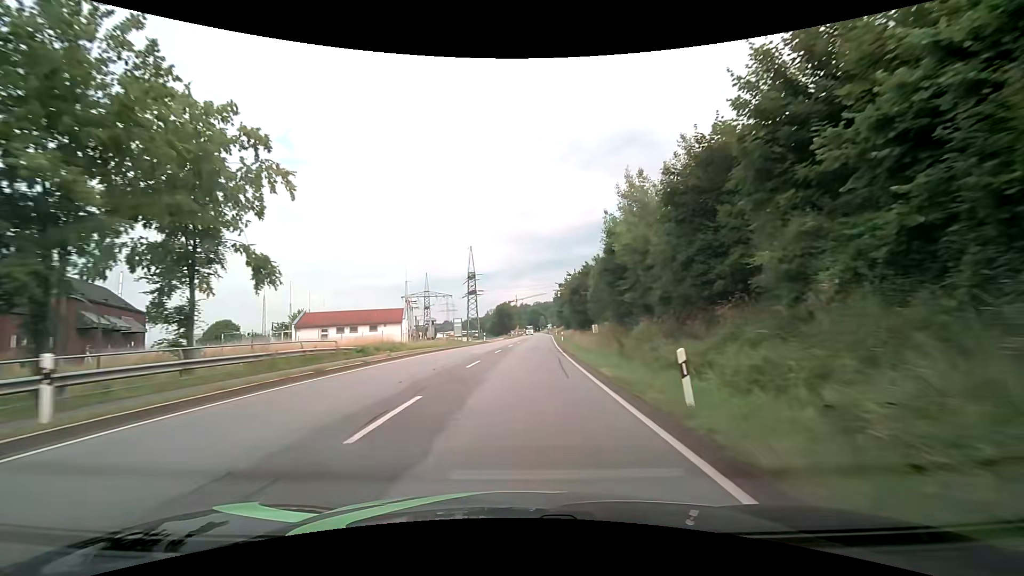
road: primary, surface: asphalt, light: Day
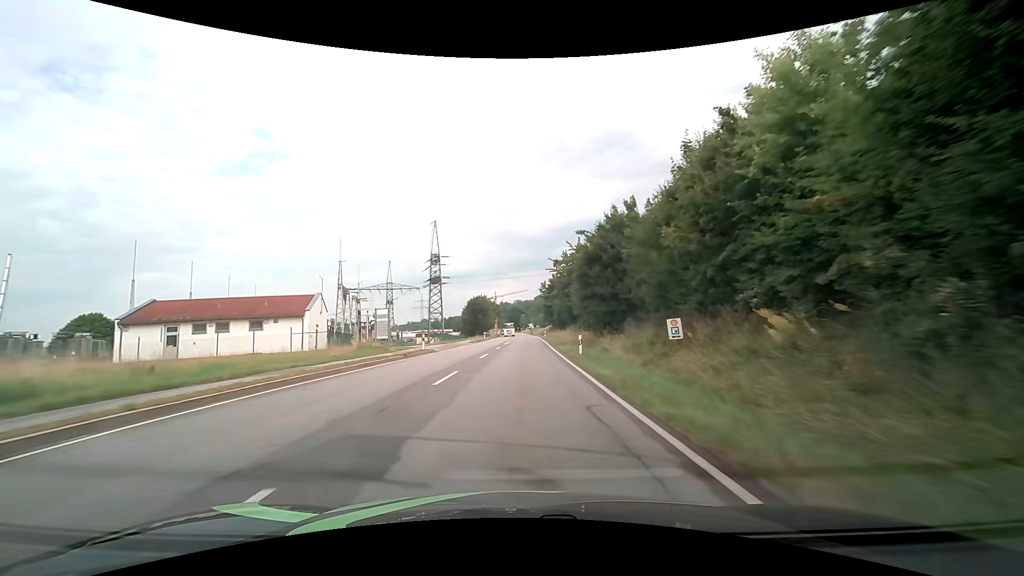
(+0.7, +29.6) m; +2°
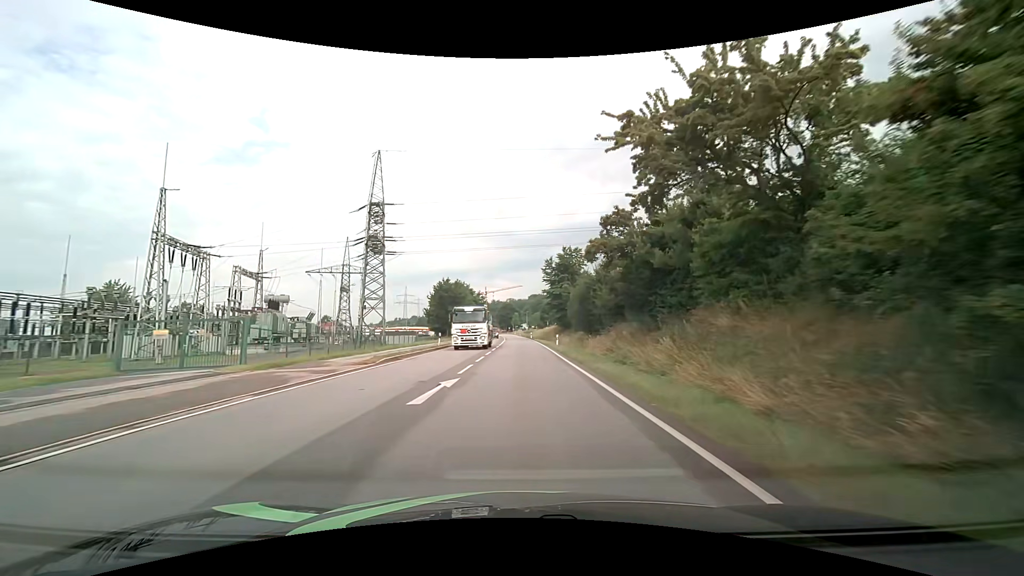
(+0.6, +39.3) m; +1°
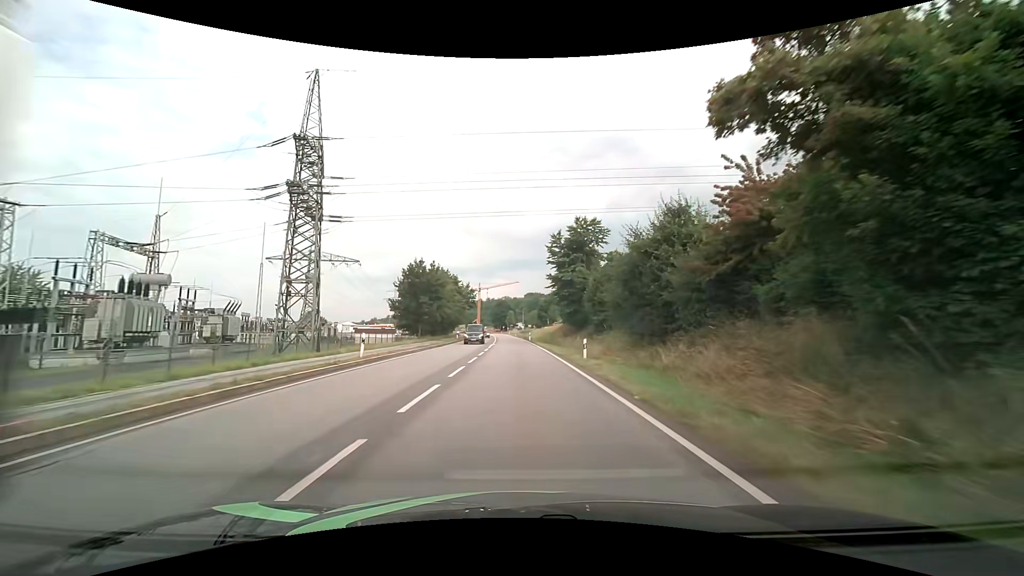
(0.0, +19.6) m; +1°
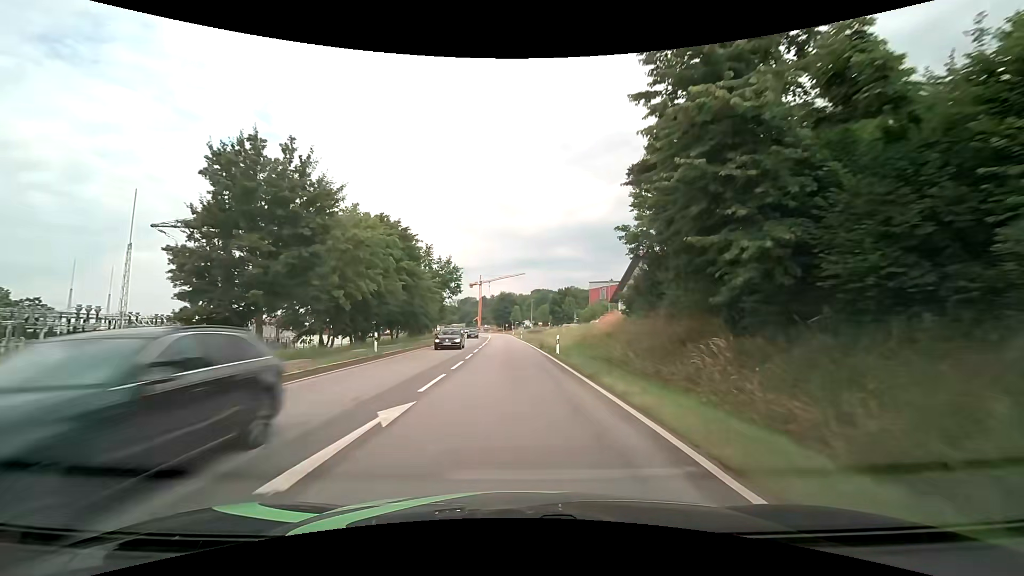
(-0.3, +39.5) m; -1°
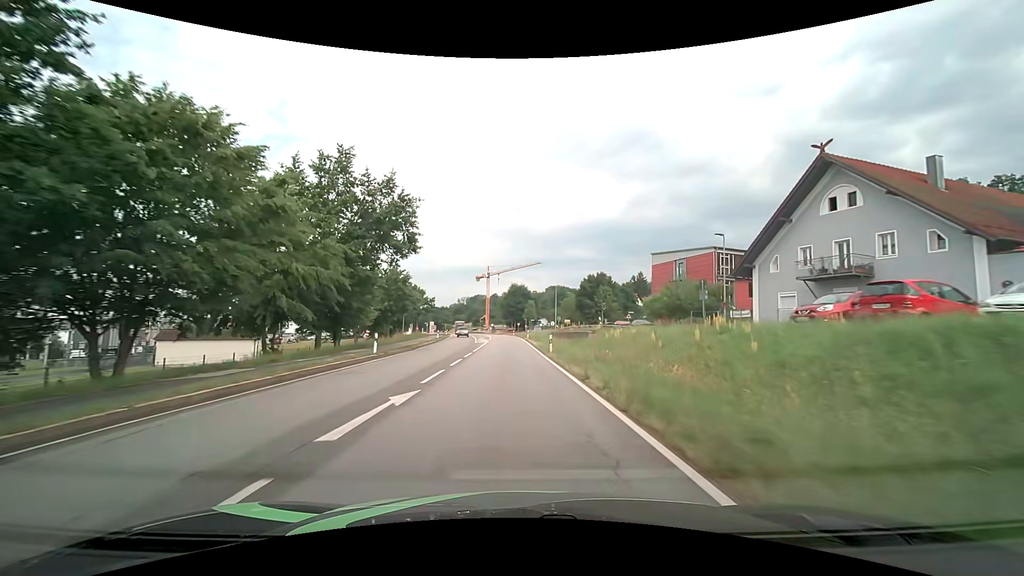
(-0.6, +40.5) m; -2°
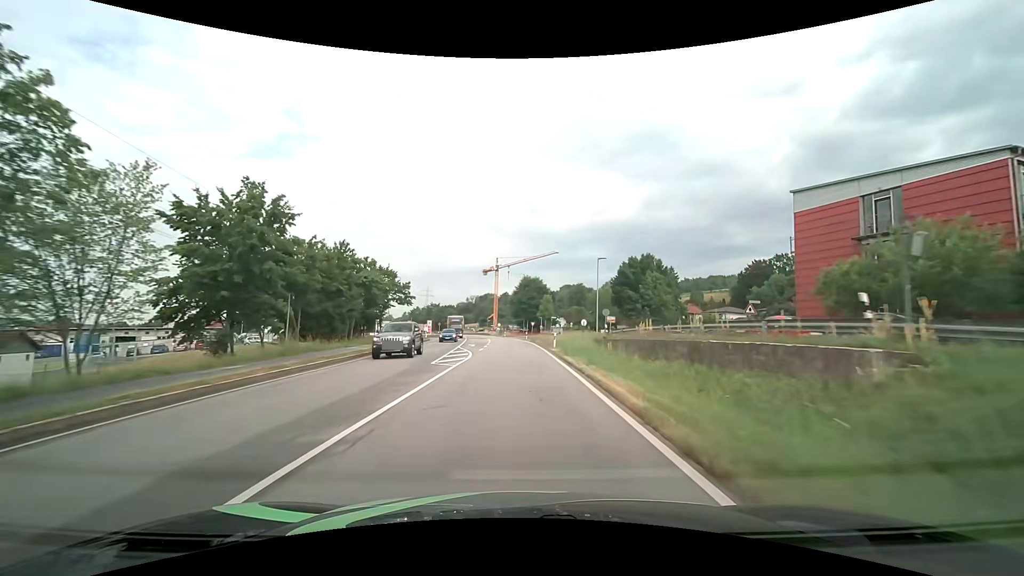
(-0.4, +30.8) m; -1°
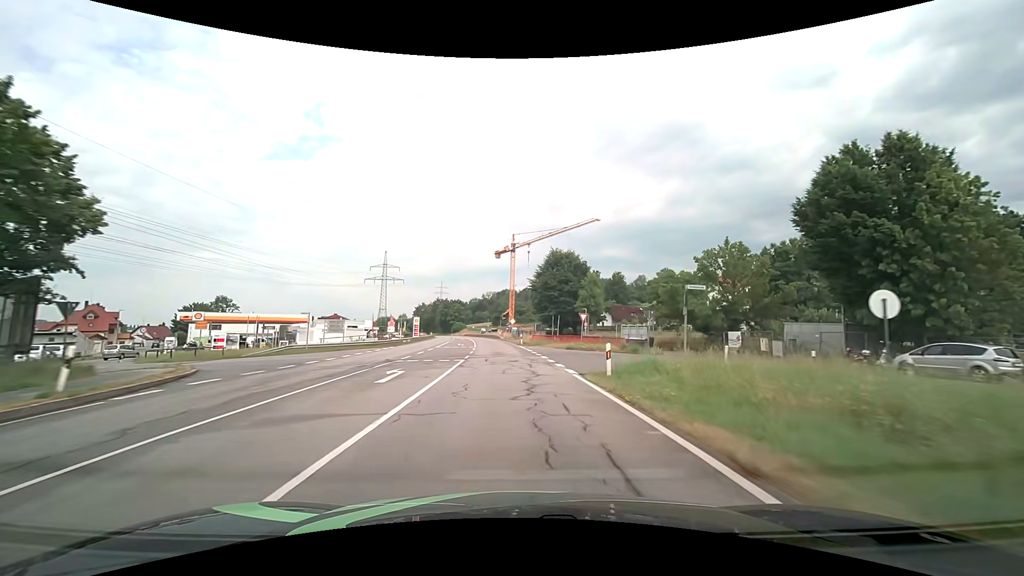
(-0.7, +51.5) m; -2°
(0, +10) (0, +20) (-1, +30) (-1, +40) (-2, +50) (-3, +60) (-4, +70) (-5, +80) (-6, +90) (-8, +100) m
